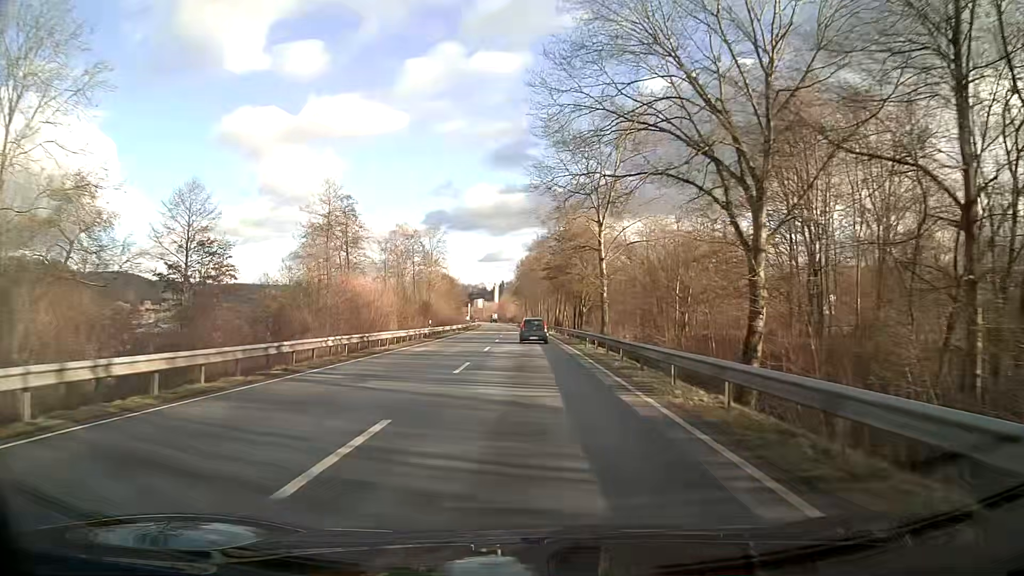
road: primary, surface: asphalt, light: Day
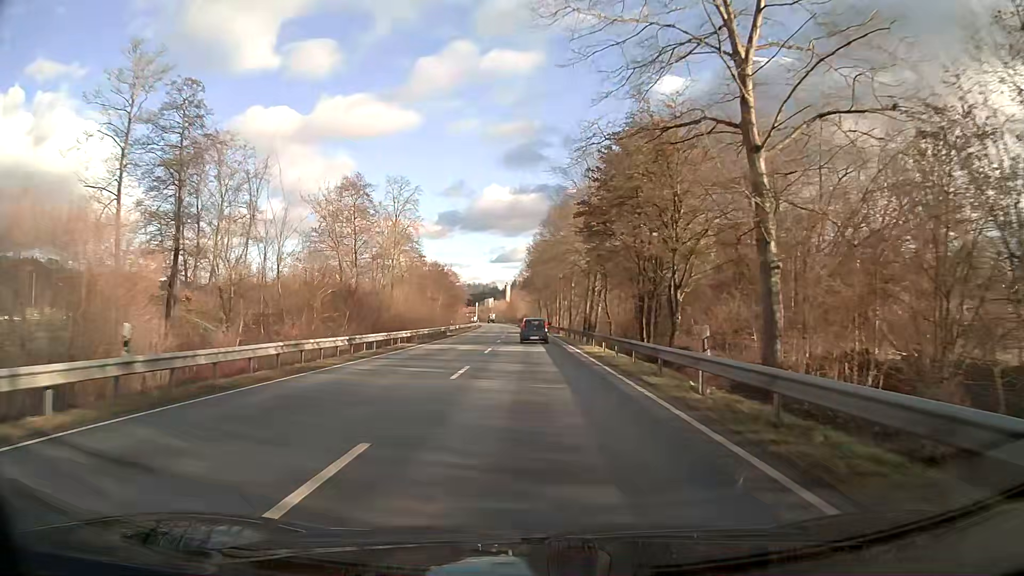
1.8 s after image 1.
(-0.4, +38.0) m; -1°
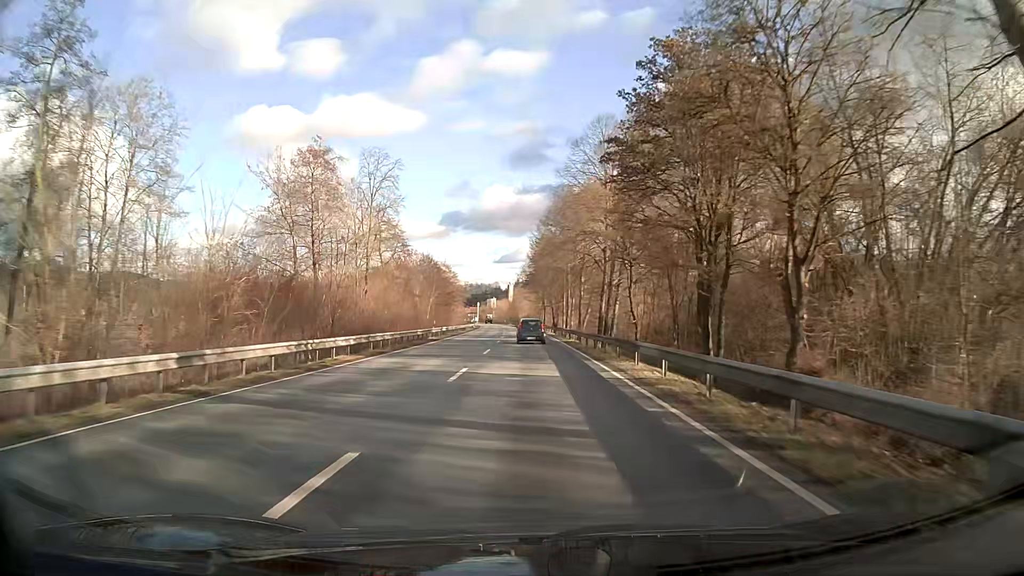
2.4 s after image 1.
(-0.1, +12.6) m; -1°
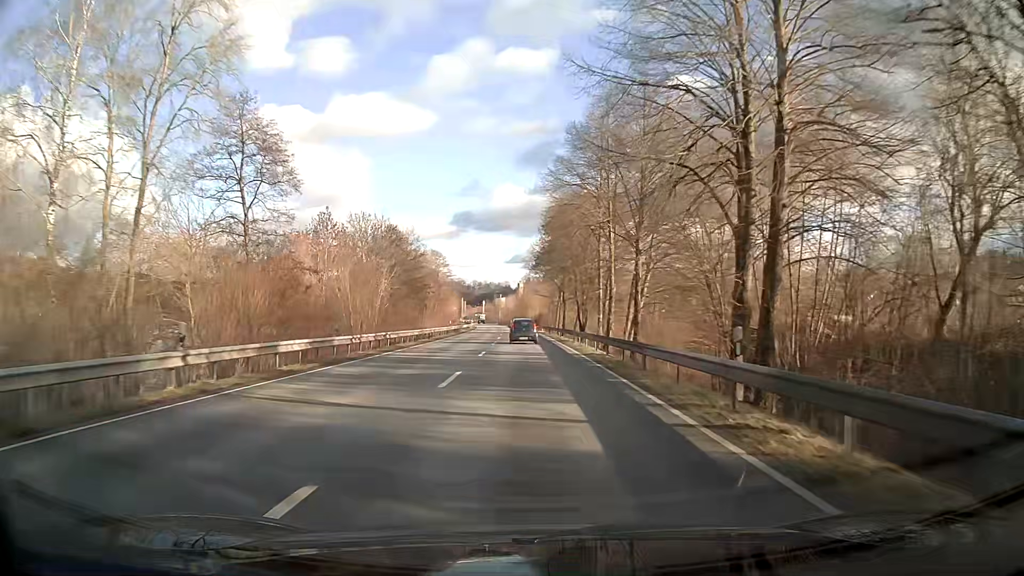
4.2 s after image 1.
(0.0, +37.7) m; 0°
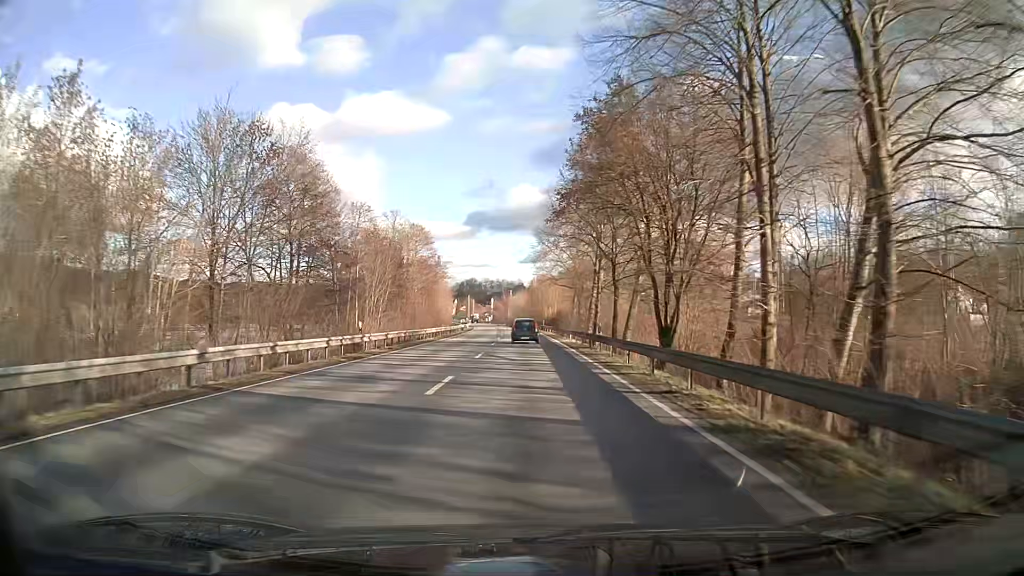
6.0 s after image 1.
(-0.4, +37.6) m; -1°
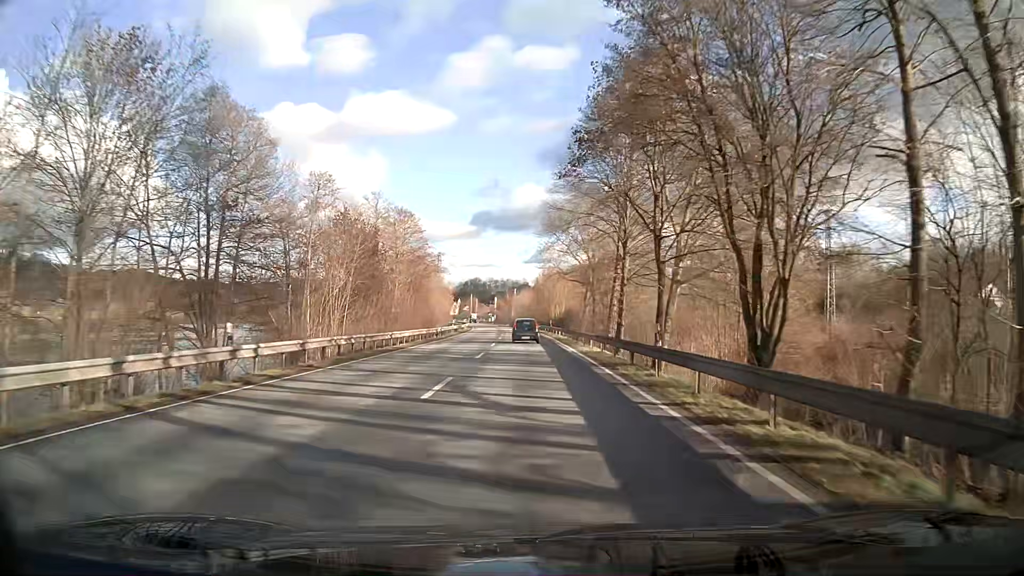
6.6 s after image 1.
(-0.1, +12.6) m; 0°
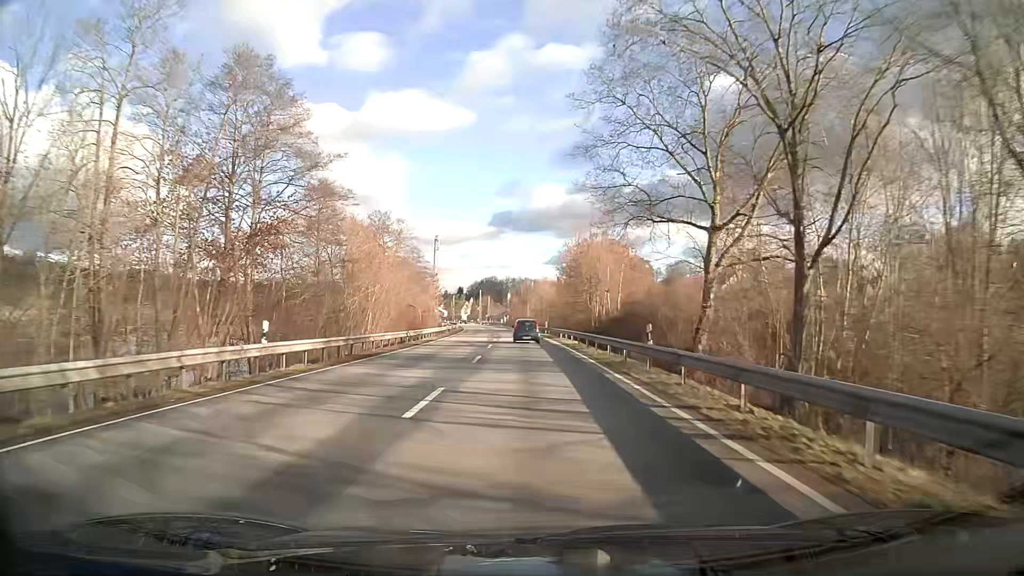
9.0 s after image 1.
(-0.8, +50.7) m; -2°
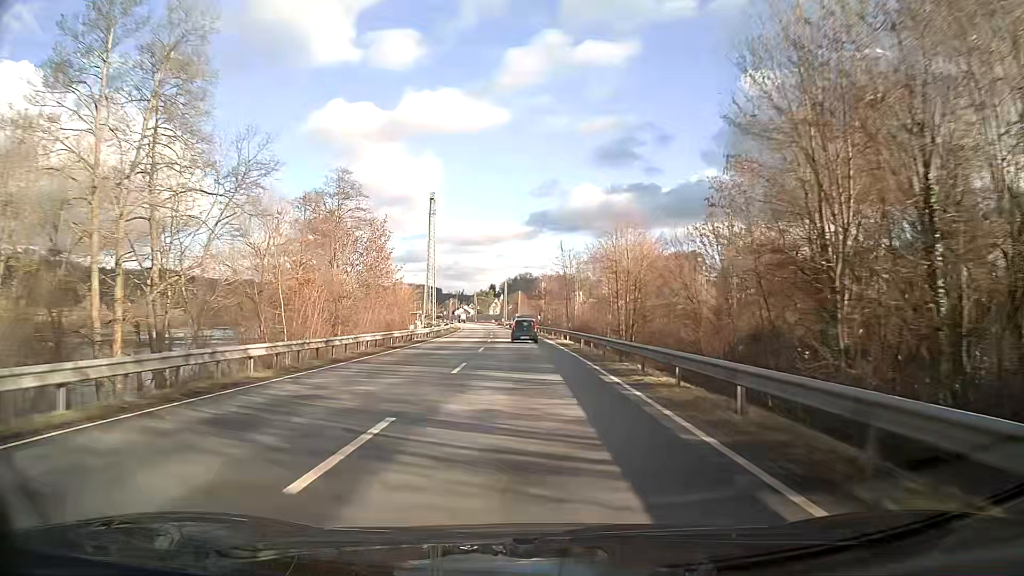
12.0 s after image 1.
(-1.5, +64.6) m; -3°
